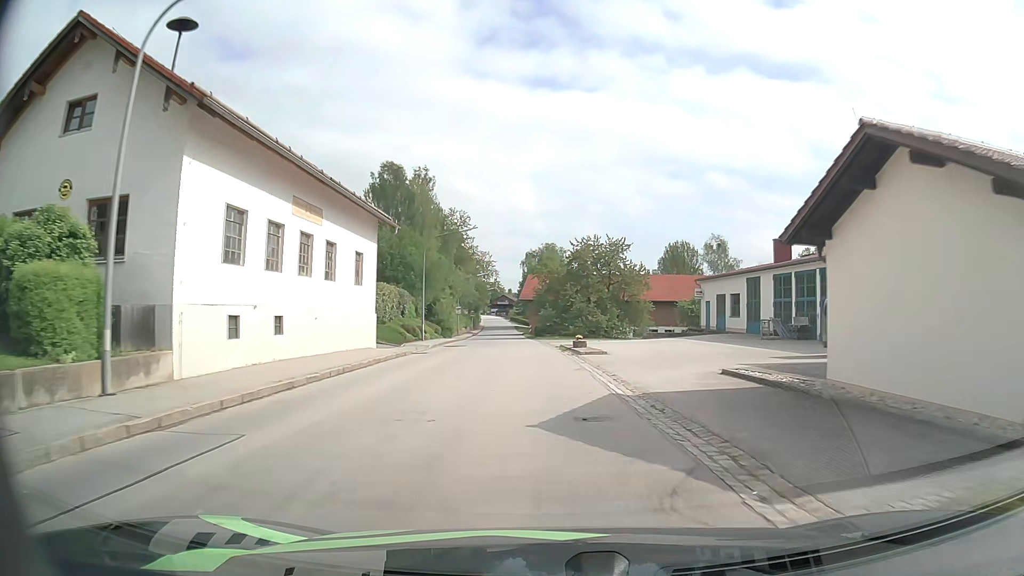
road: secondary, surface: asphalt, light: Day
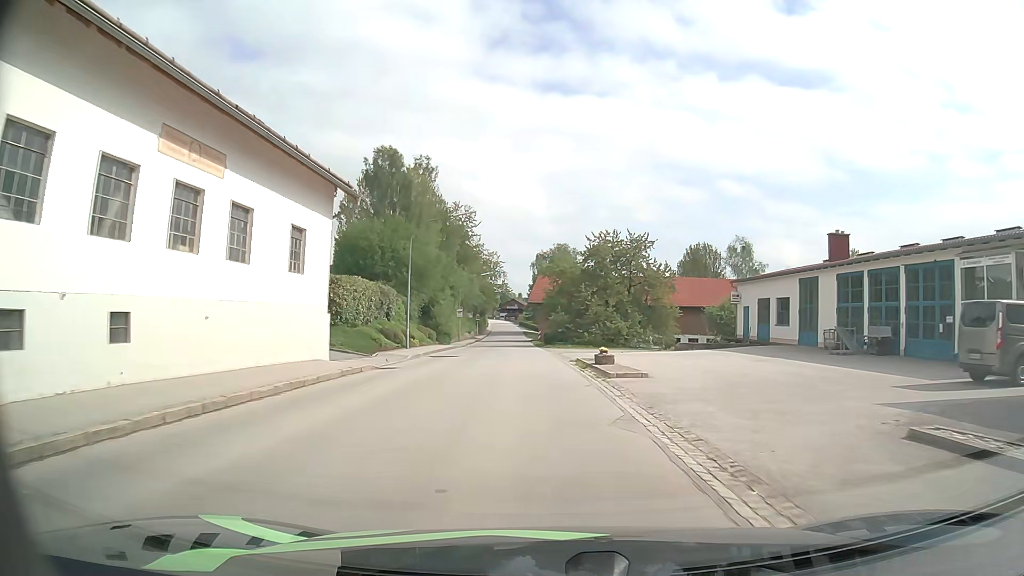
(-0.1, +8.4) m; 0°
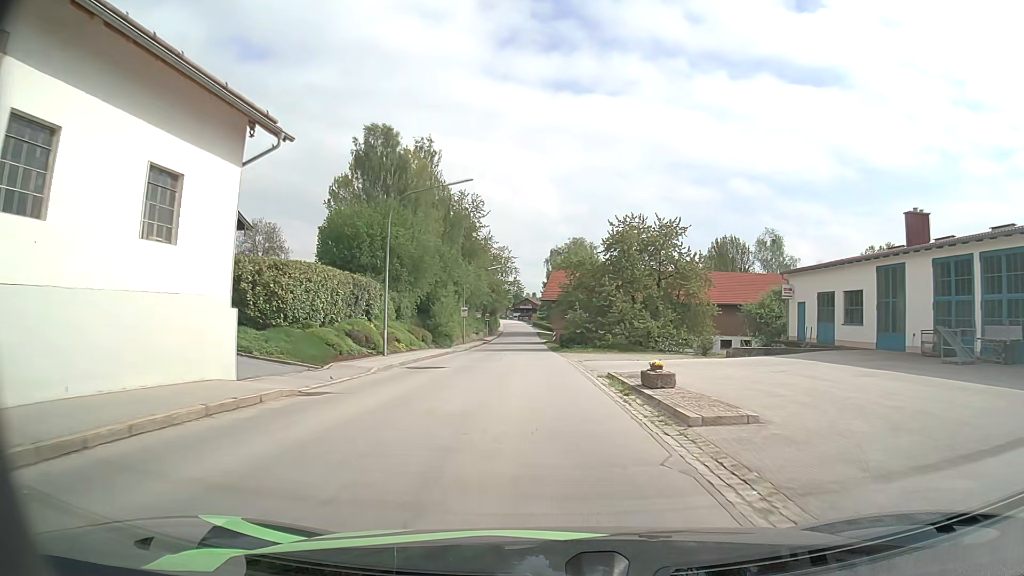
(-0.2, +8.5) m; -2°
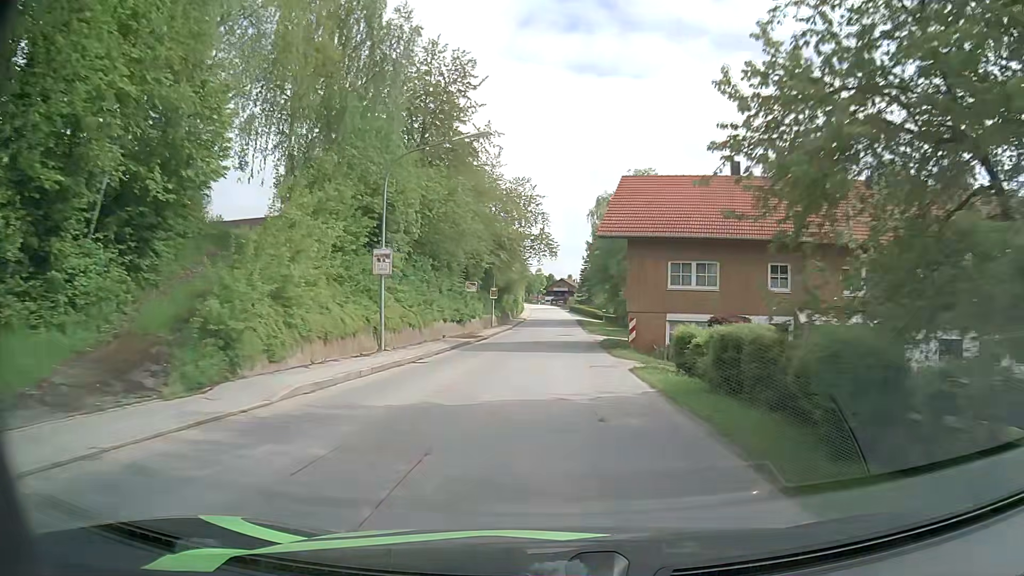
(-1.3, +43.9) m; -3°
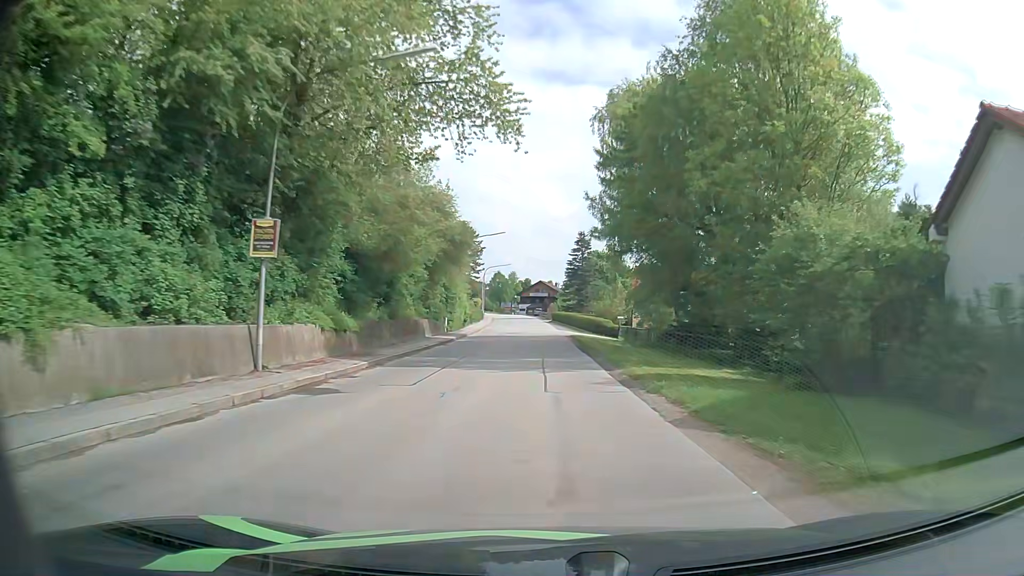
(+1.0, +46.3) m; +2°
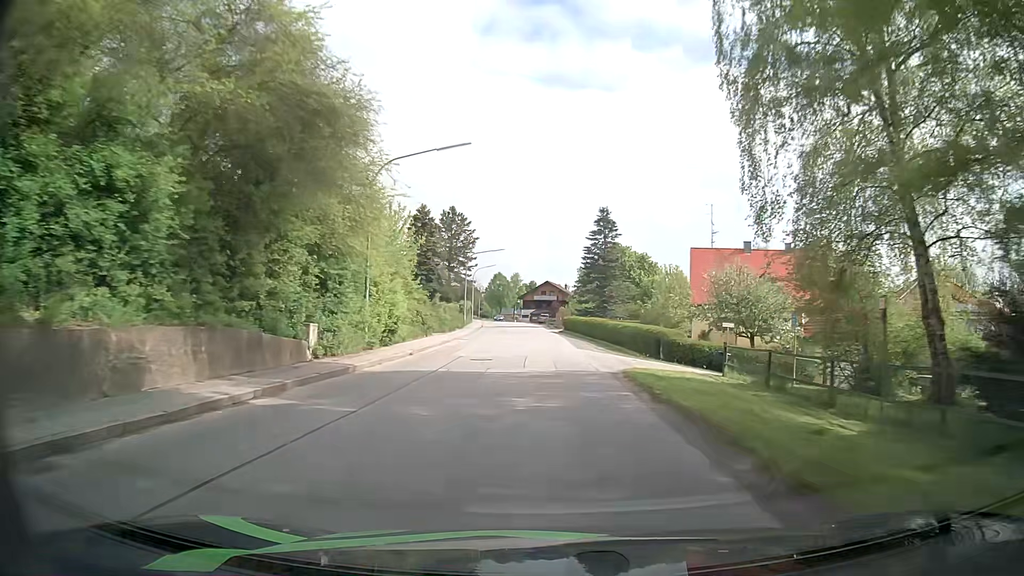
(-0.2, +28.3) m; 0°
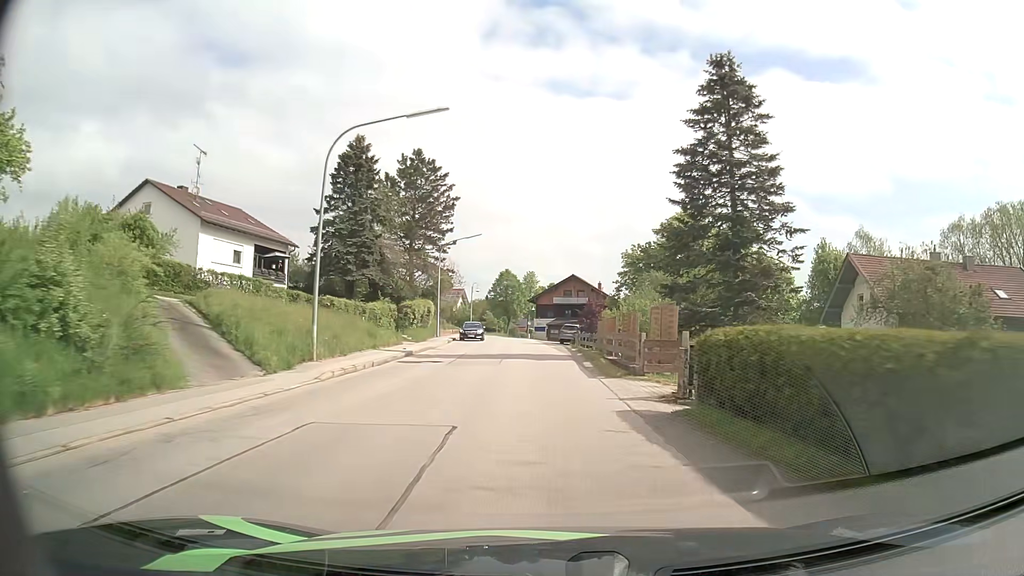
(-0.6, +46.4) m; -2°
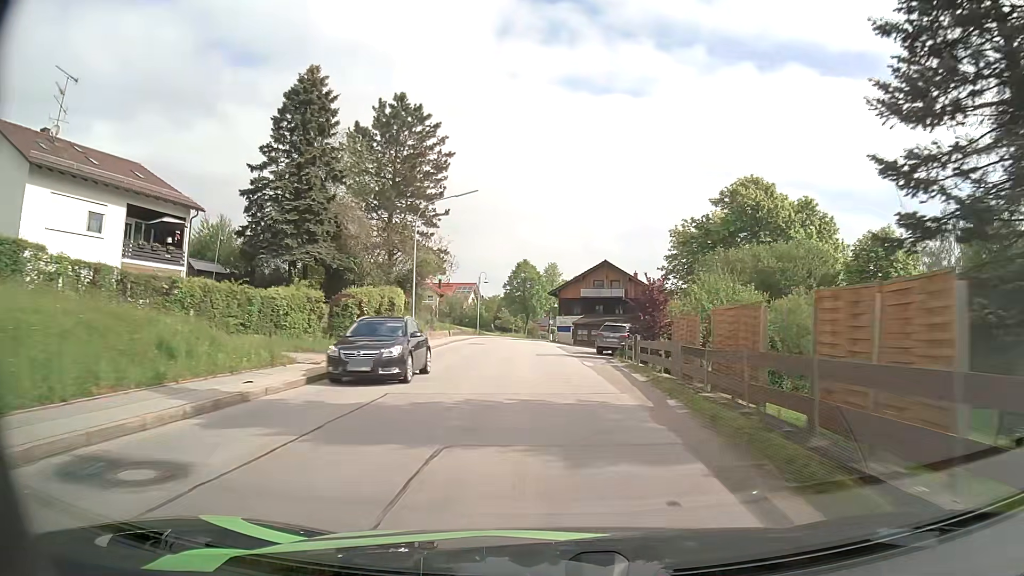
(-0.3, +18.1) m; -2°
(0, +10) (0, +20) (-1, +30) (-1, +40) (-2, +50) (-2, +60) (-2, +70) (-1, +80) (+1, +90) (+3, +100) m
